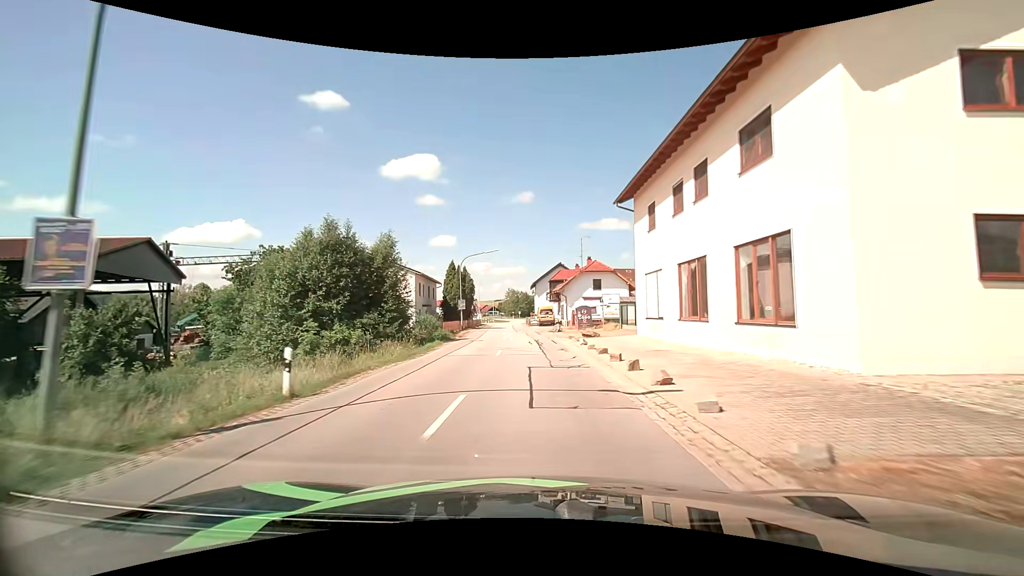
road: secondary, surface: asphalt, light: Day
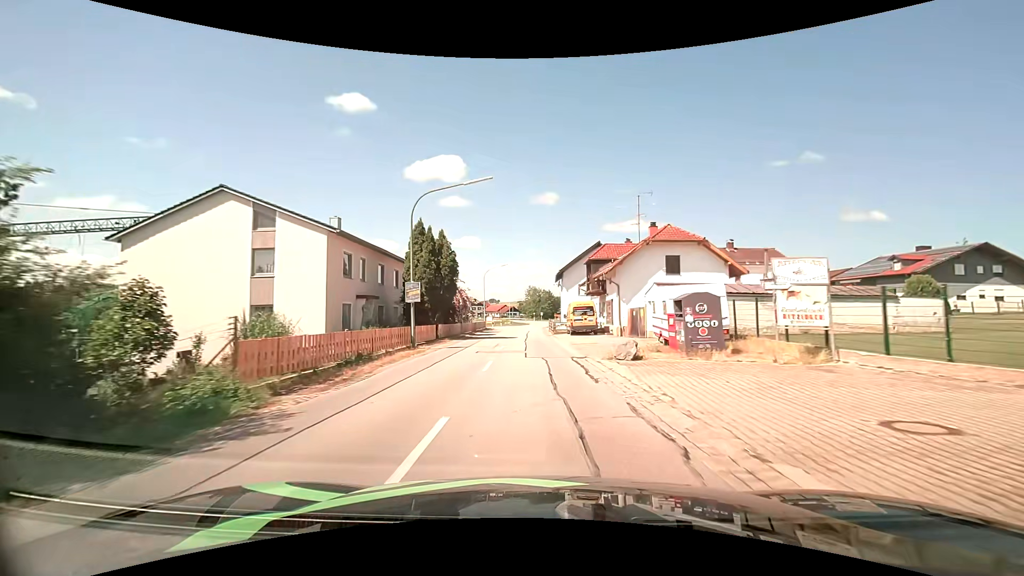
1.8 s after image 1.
(-0.6, +24.8) m; -3°
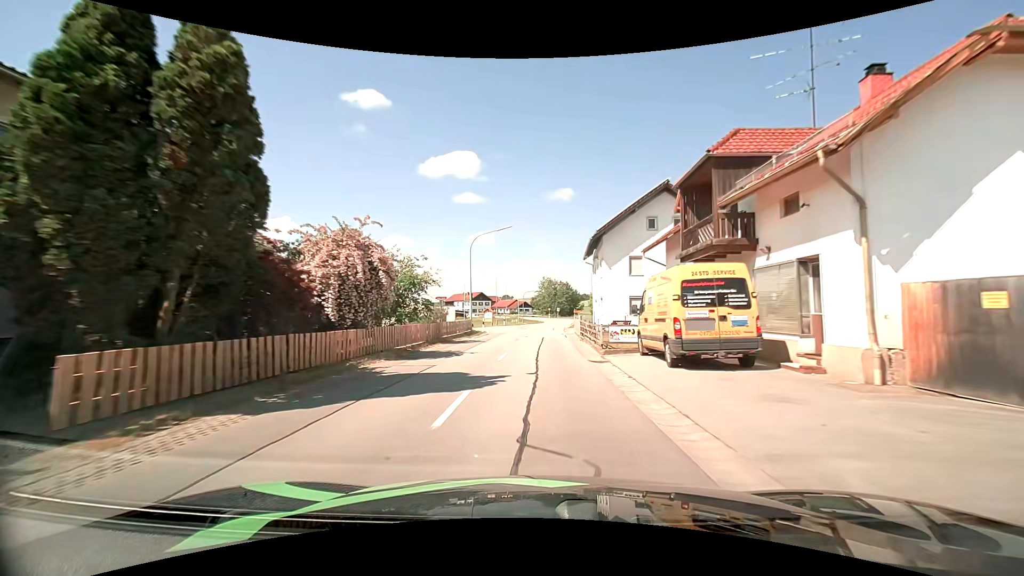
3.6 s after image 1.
(-0.3, +24.6) m; -1°
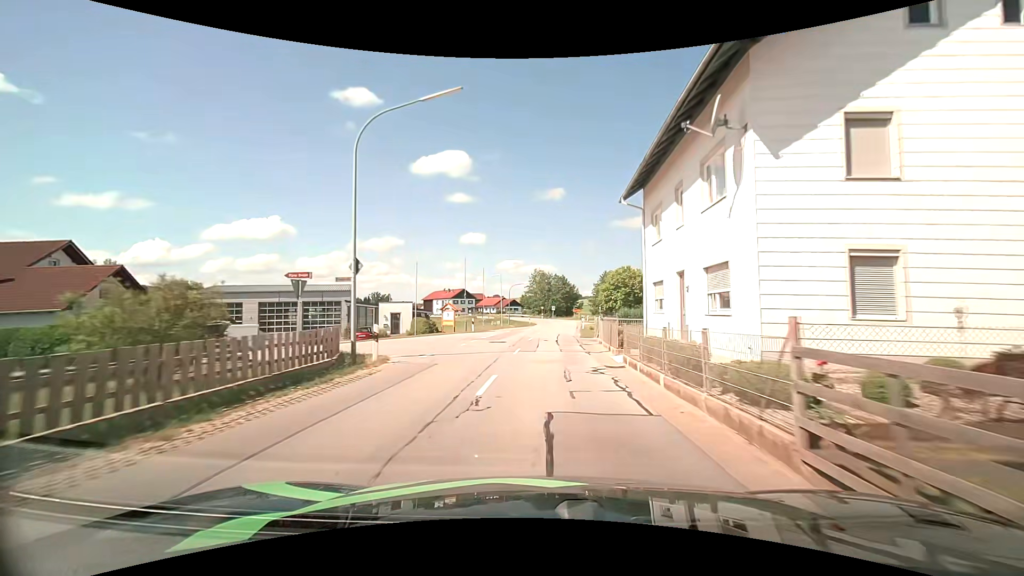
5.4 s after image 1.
(0.0, +24.2) m; +1°
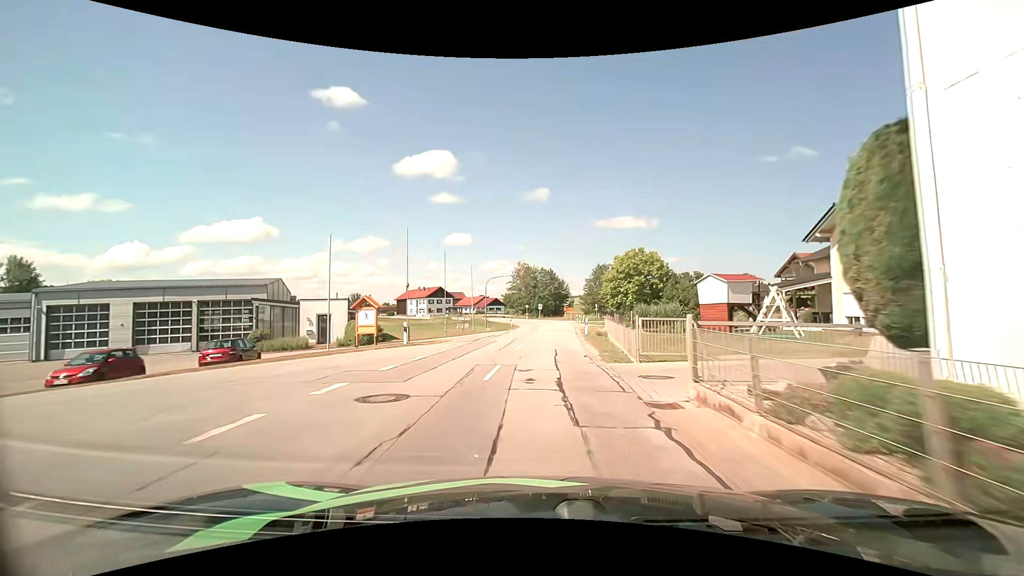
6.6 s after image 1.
(+0.2, +16.3) m; +2°
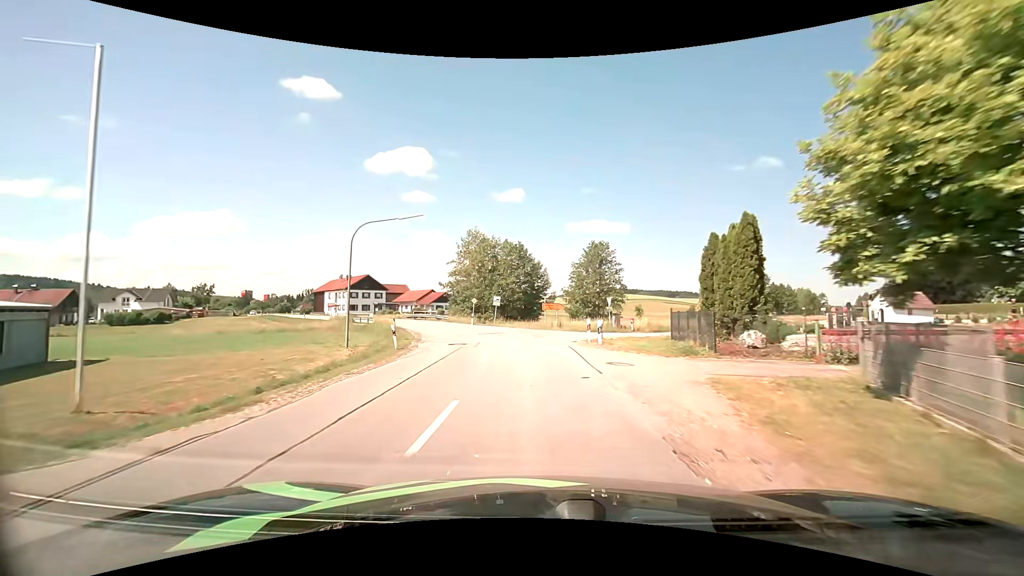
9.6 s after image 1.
(+1.4, +40.6) m; +3°
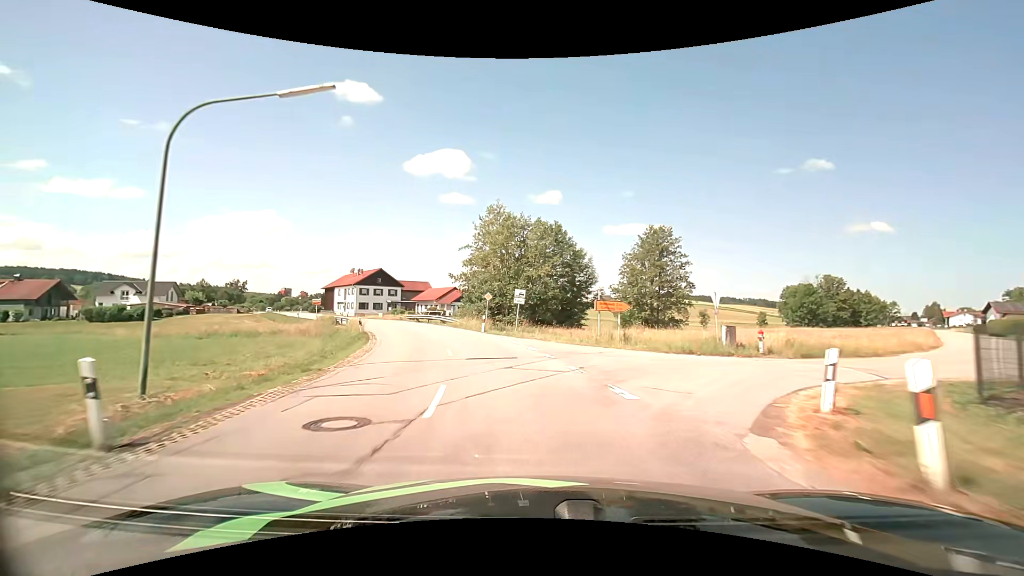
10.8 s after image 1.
(-0.4, +15.9) m; -4°
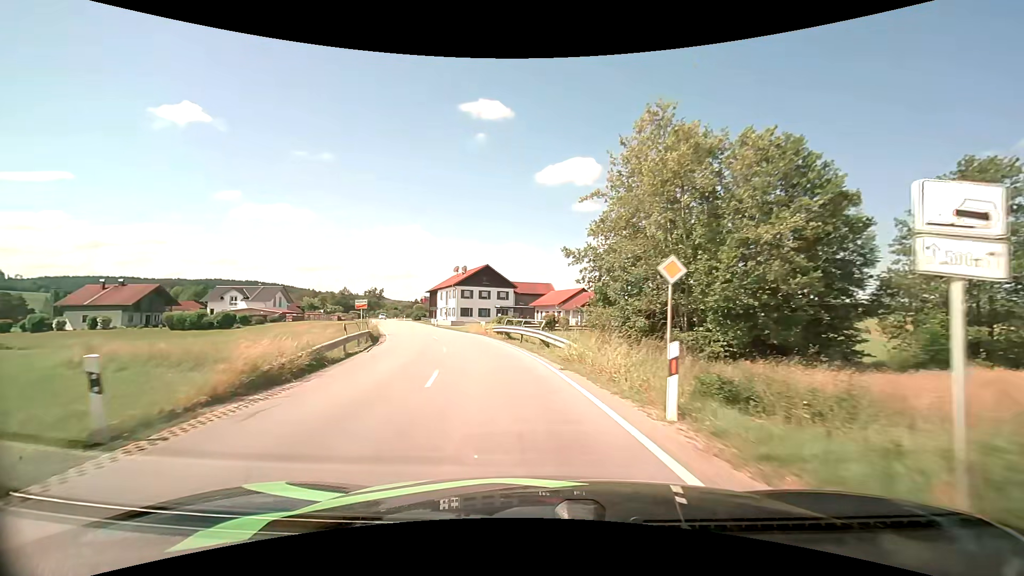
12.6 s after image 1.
(-2.8, +23.4) m; -14°
(-1, +10) (-2, +20) (-5, +29) (-8, +39) (-11, +48) (-15, +58) (-18, +67) (-22, +77) (-25, +86) (-29, +95) m
